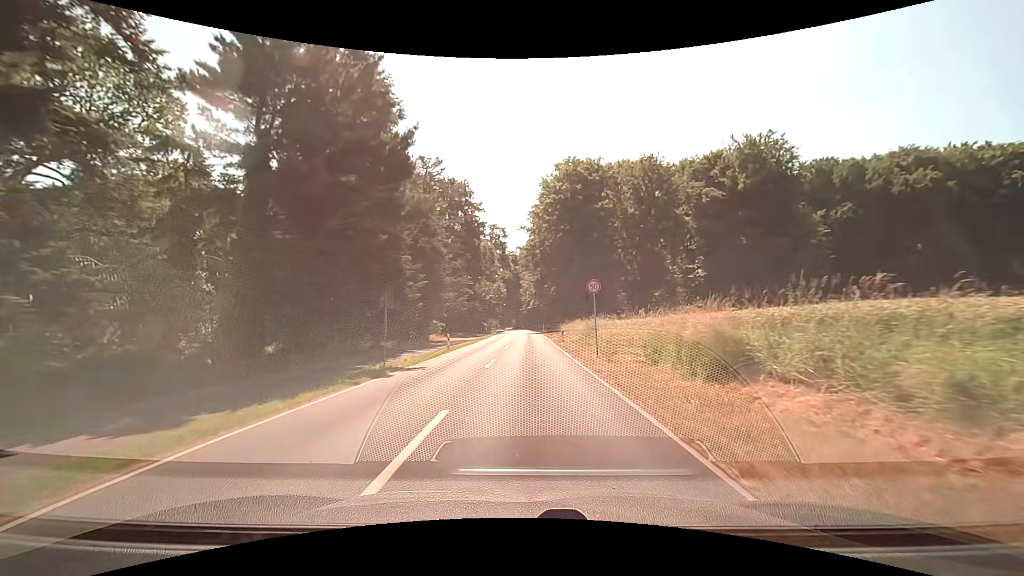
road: secondary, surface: asphalt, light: Day
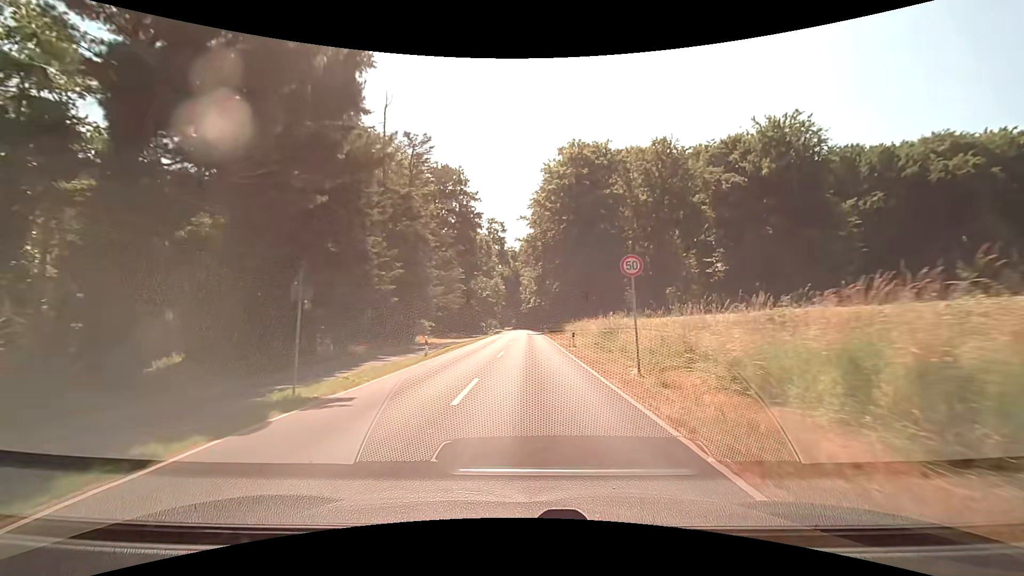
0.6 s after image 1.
(0.0, +7.5) m; -1°
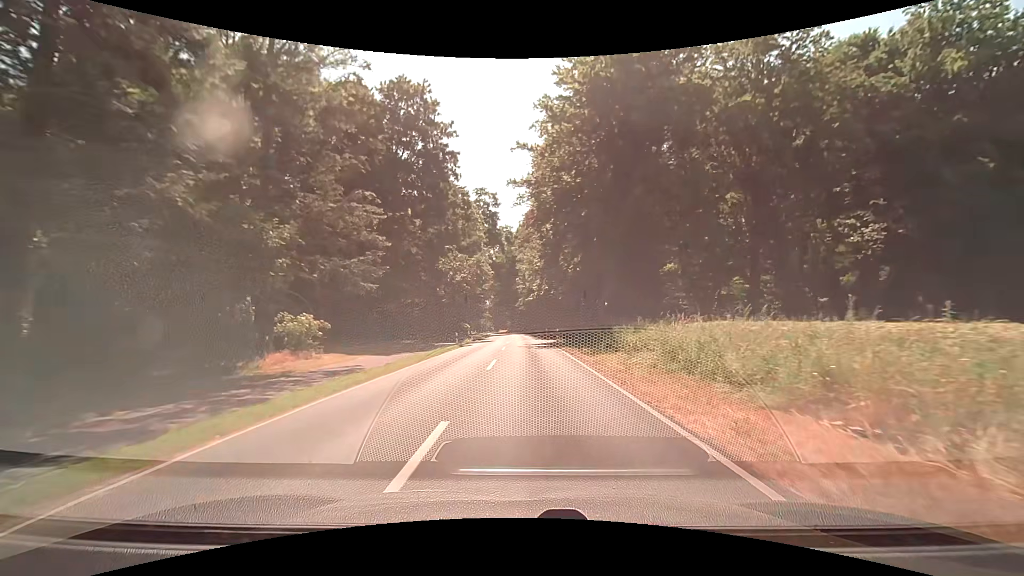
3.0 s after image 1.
(+0.2, +29.8) m; 0°
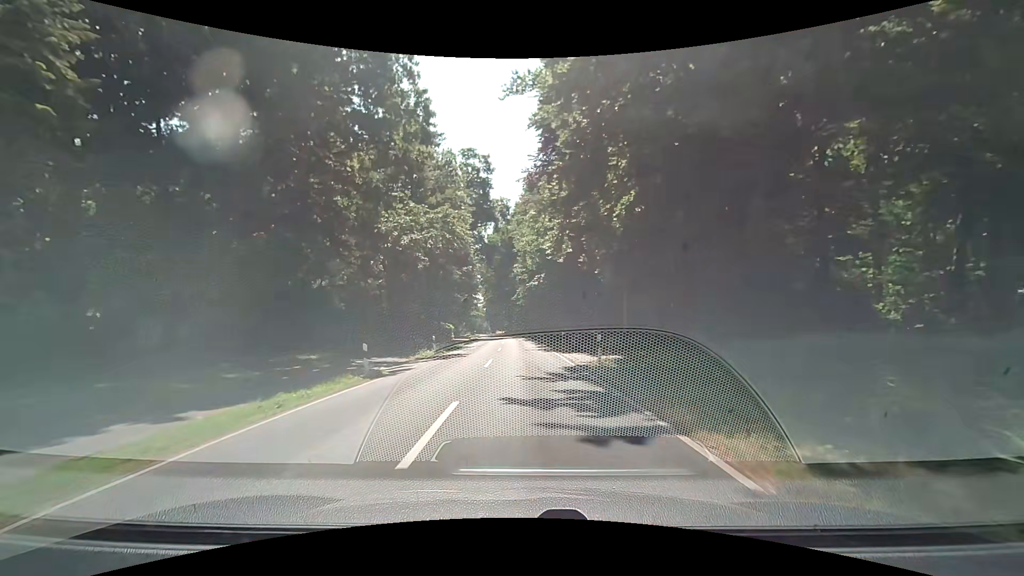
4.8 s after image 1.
(+0.1, +22.4) m; 0°
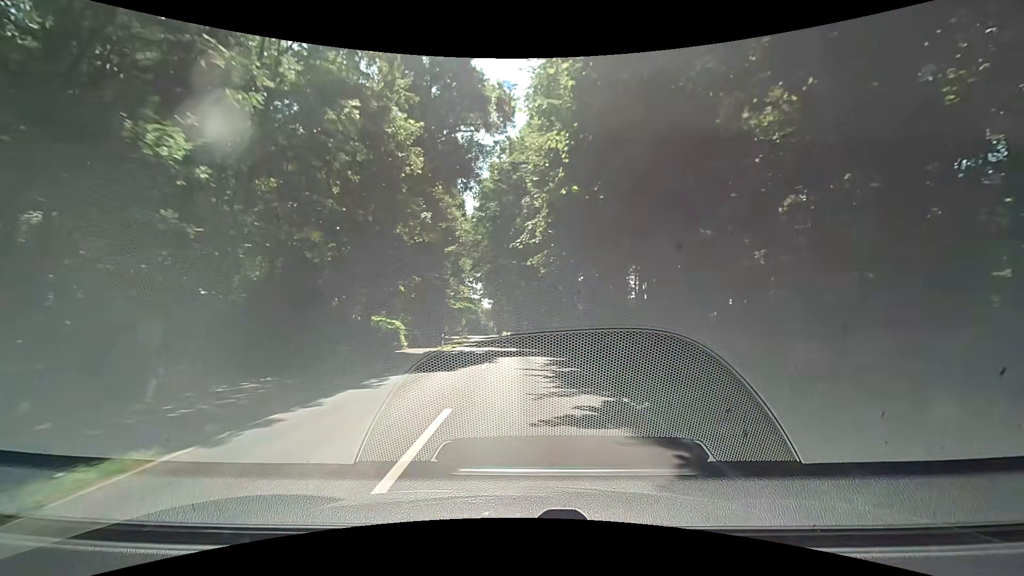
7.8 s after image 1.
(-0.5, +37.5) m; -2°
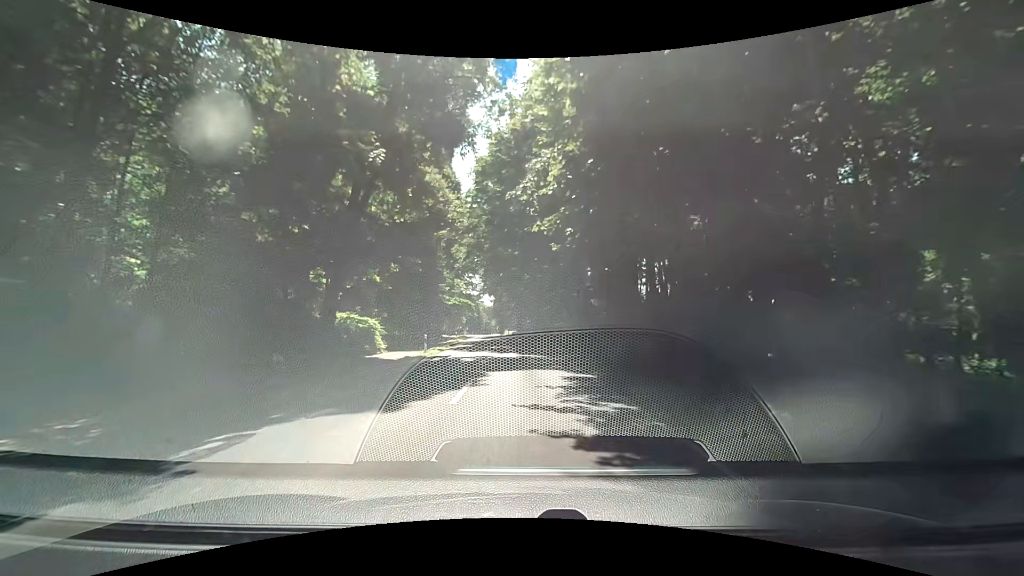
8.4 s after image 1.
(0.0, +7.5) m; 0°
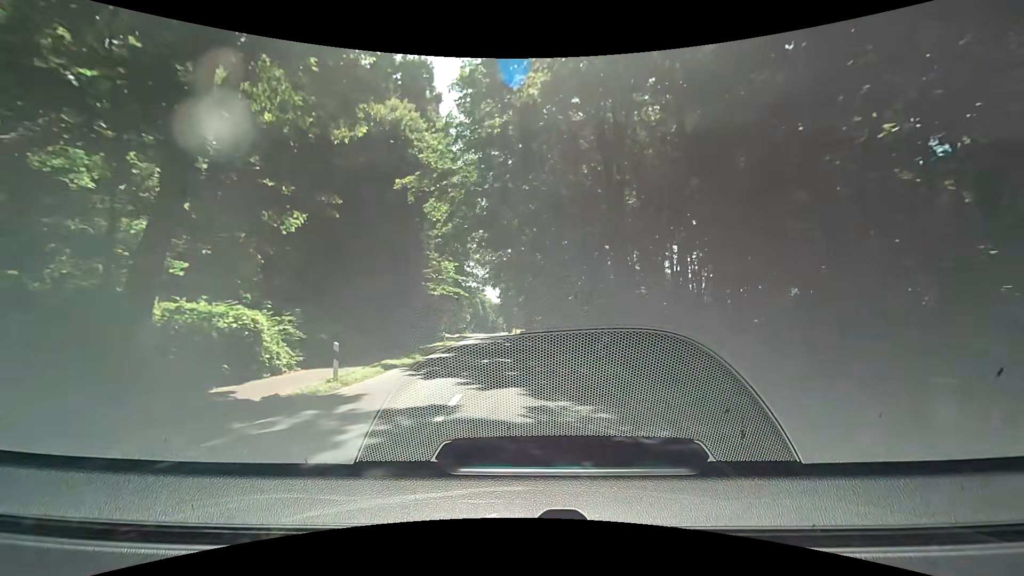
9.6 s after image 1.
(-0.3, +15.1) m; -2°
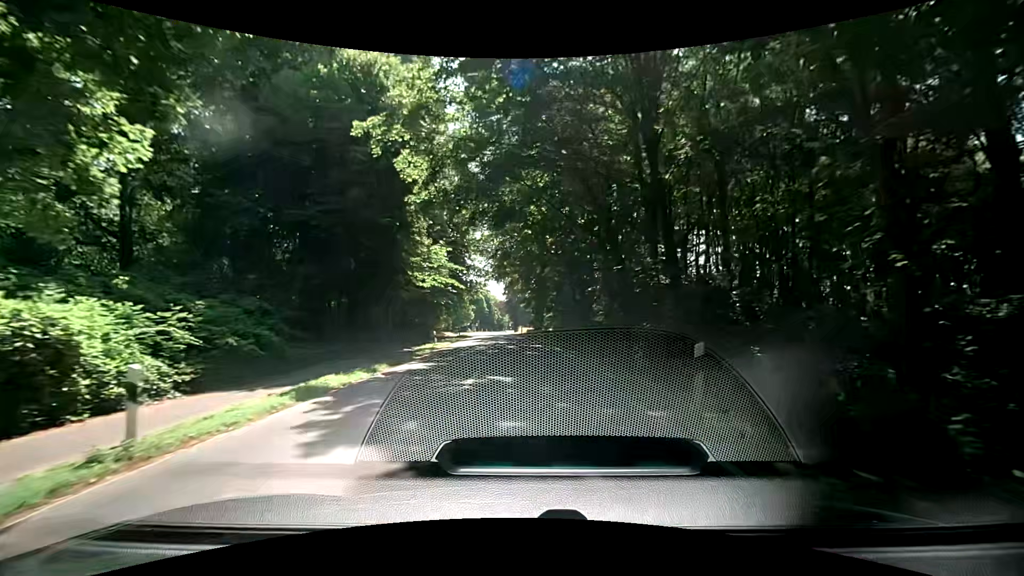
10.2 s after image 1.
(+0.1, +7.6) m; +2°
(0, +10) (-1, +20) (-2, +30) (-3, +40) (-4, +50) (-5, +60) (-6, +70) (-7, +80) (-8, +90) (-9, +100) m
